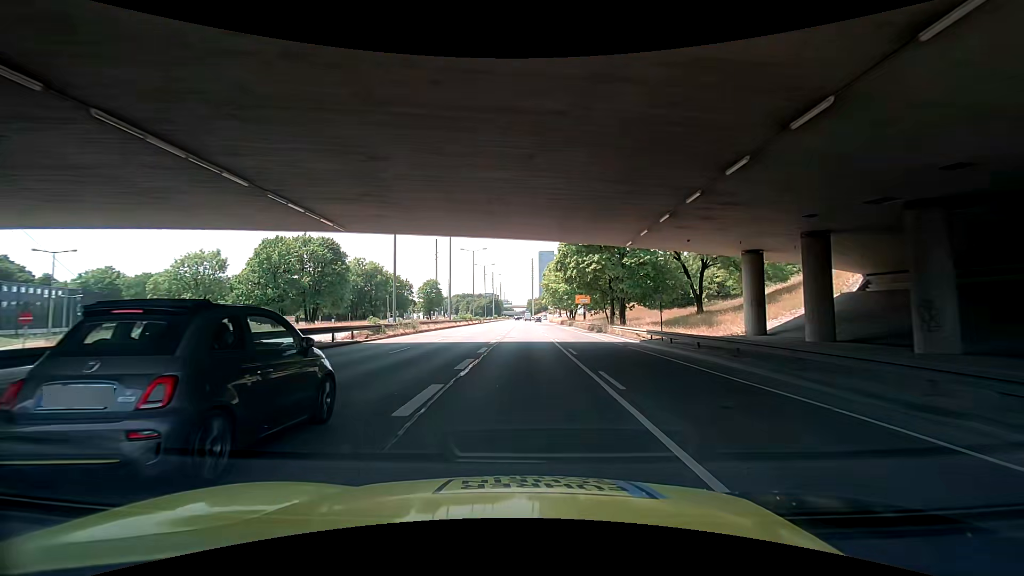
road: trunk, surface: asphalt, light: Day
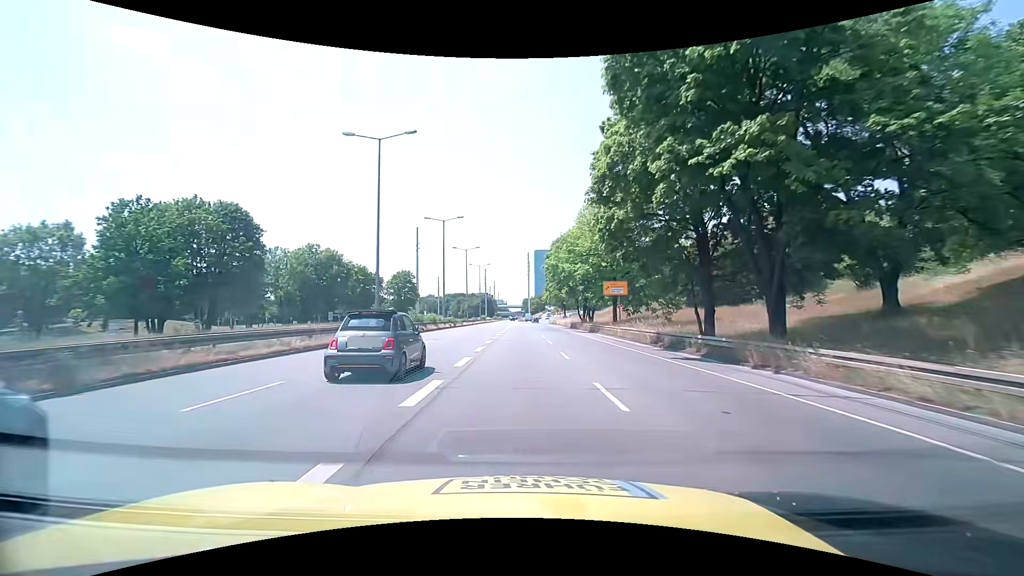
(0.0, +29.2) m; +1°
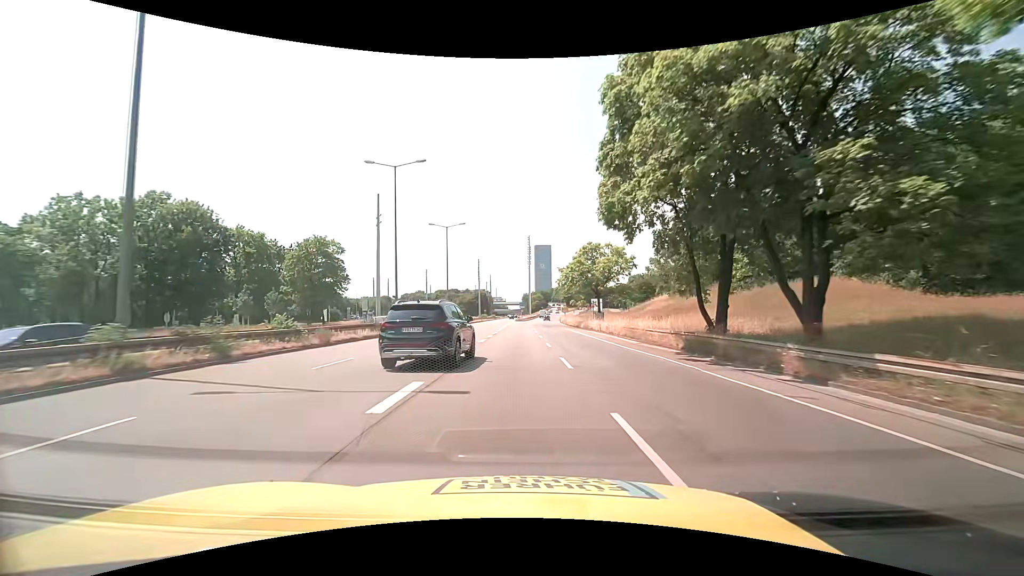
(-0.6, +48.7) m; -1°
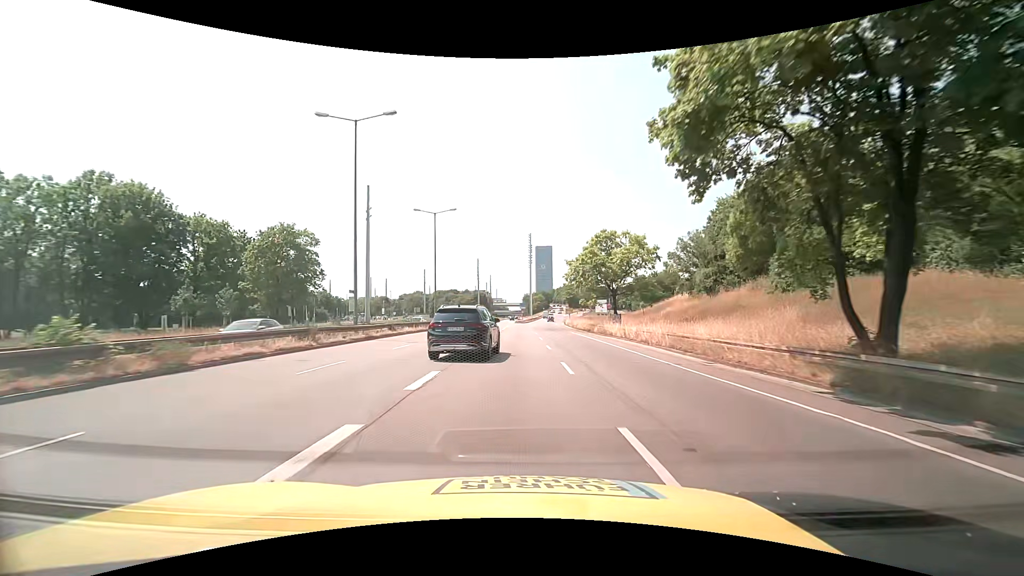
(0.0, +9.7) m; 0°
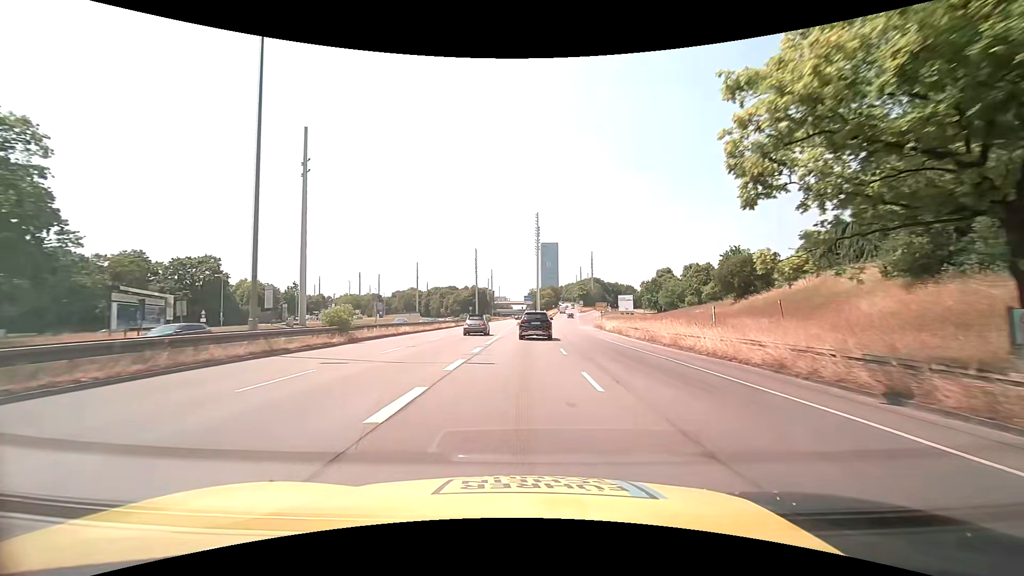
(-0.4, +38.9) m; -1°
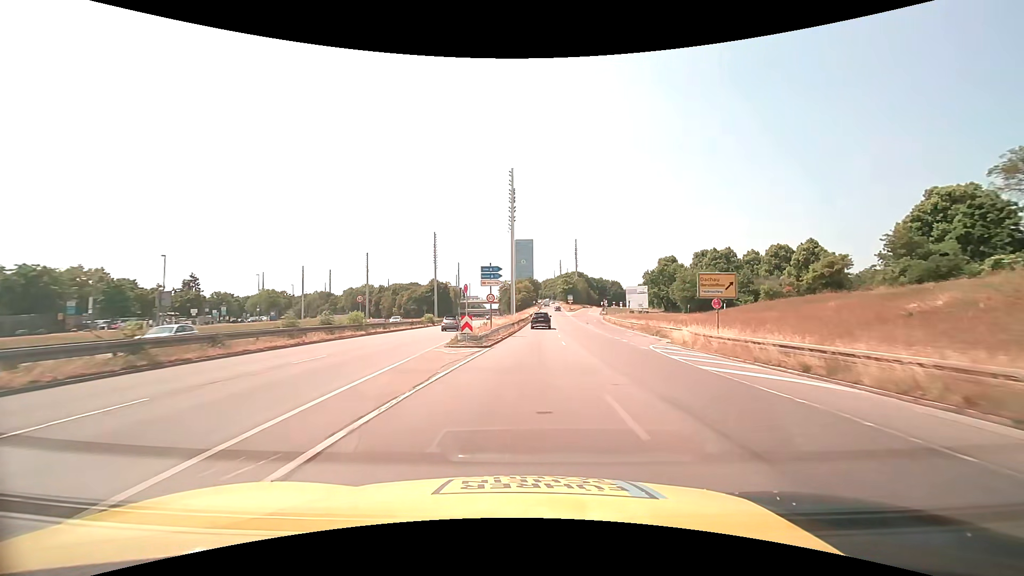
(+1.2, +48.6) m; +3°
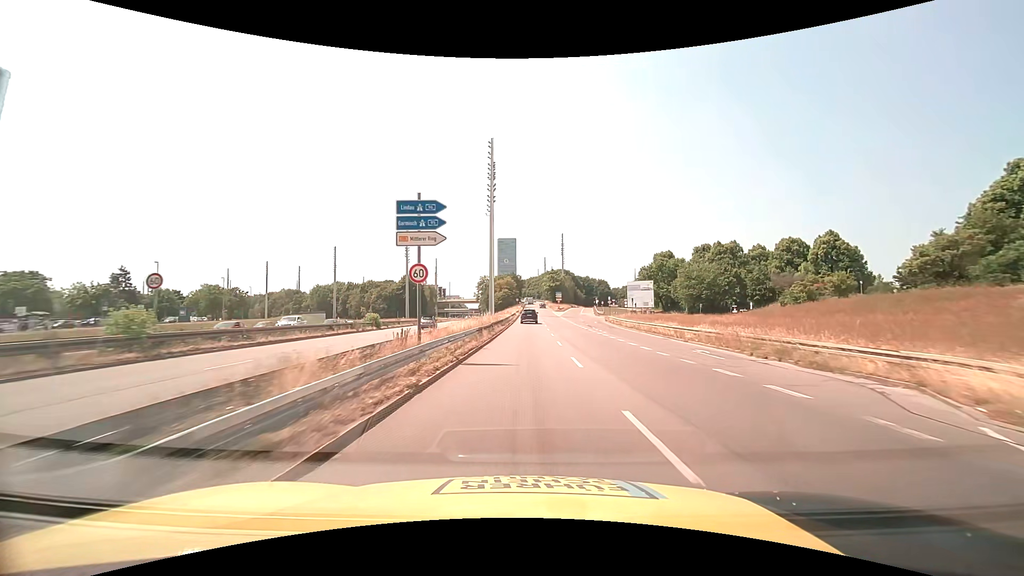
(+0.4, +19.4) m; +2°
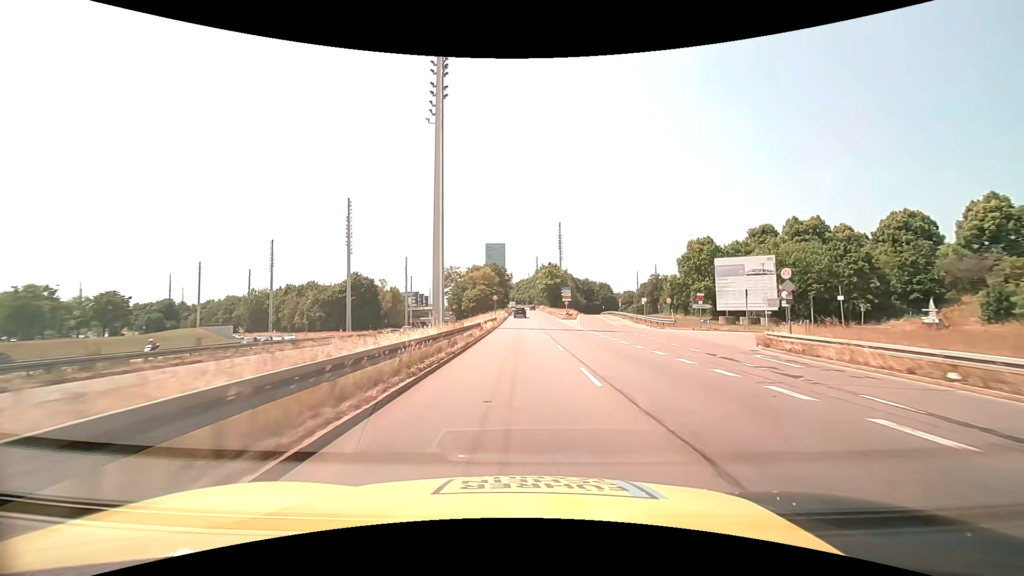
(+0.8, +48.5) m; +1°
(0, +10) (0, +20) (0, +30) (0, +40) (0, +50) (0, +60) (0, +70) (+1, +80) (+1, +90) (+2, +100) m
